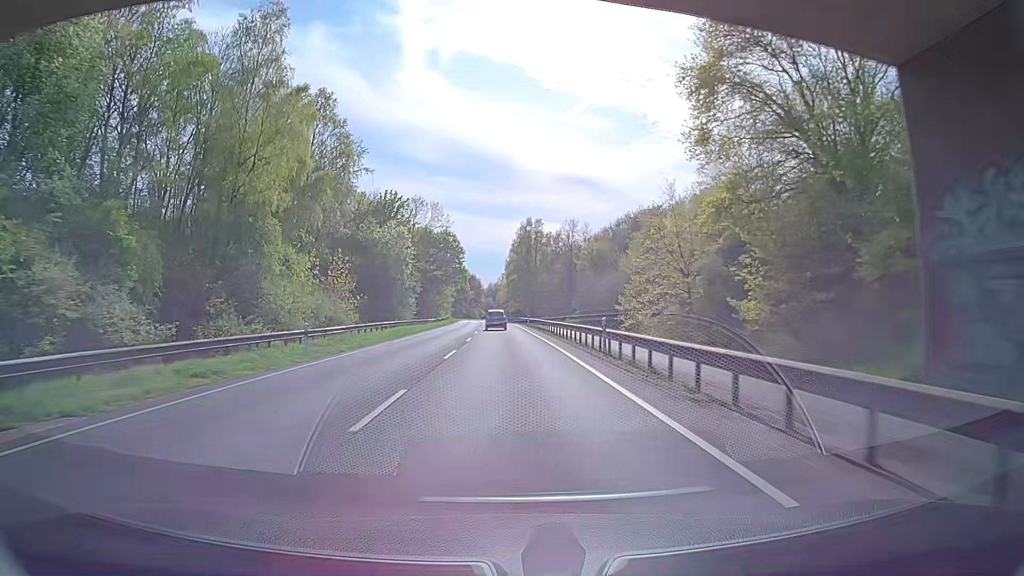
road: primary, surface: asphalt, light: Day
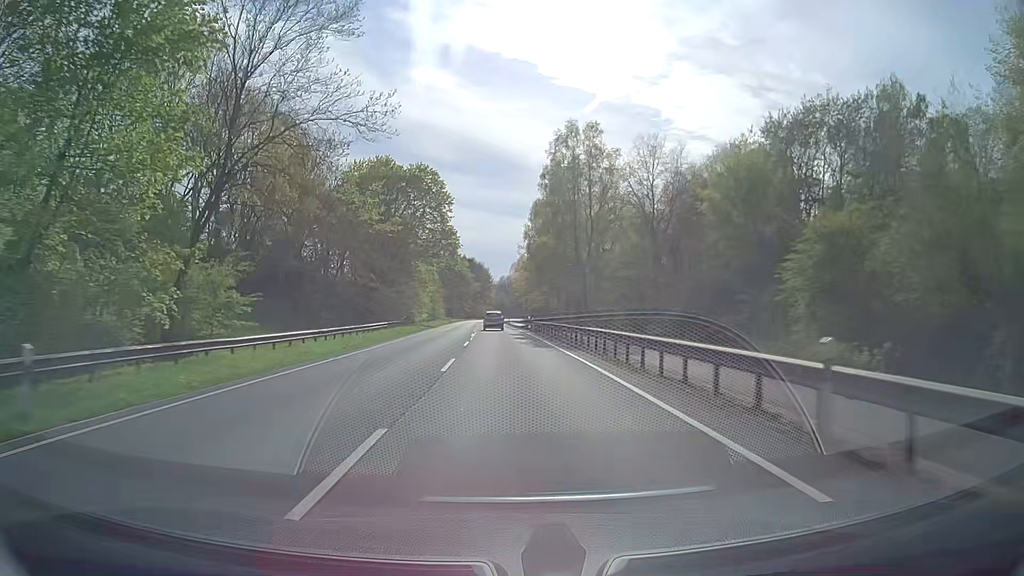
(-0.8, +64.4) m; -1°
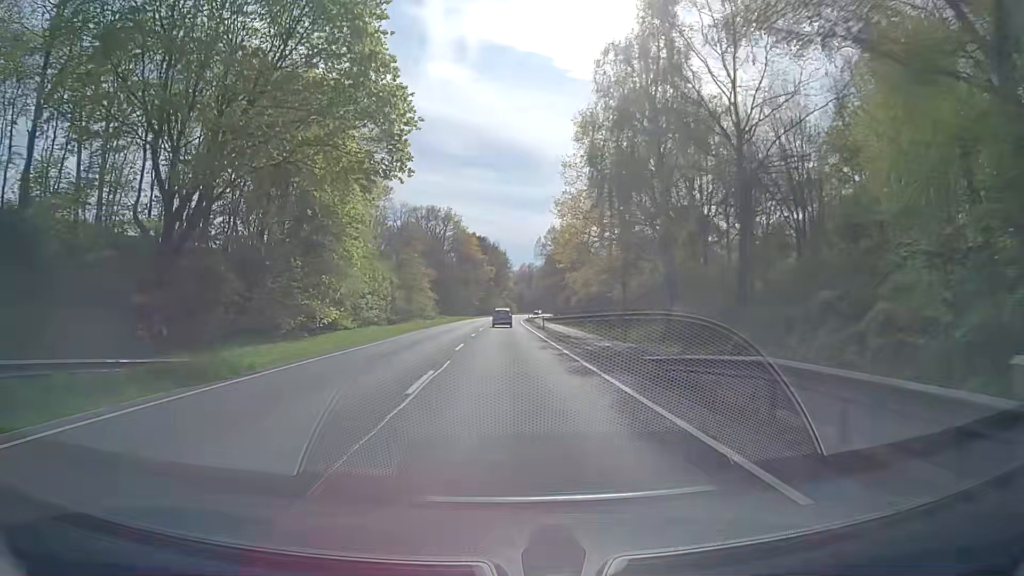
(-0.6, +53.3) m; -1°
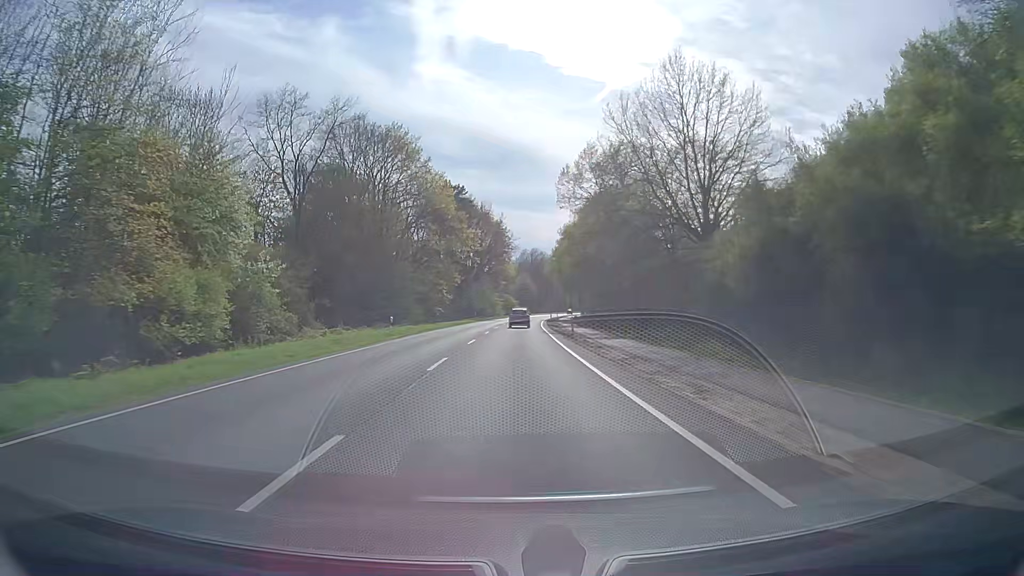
(-0.1, +68.4) m; 0°
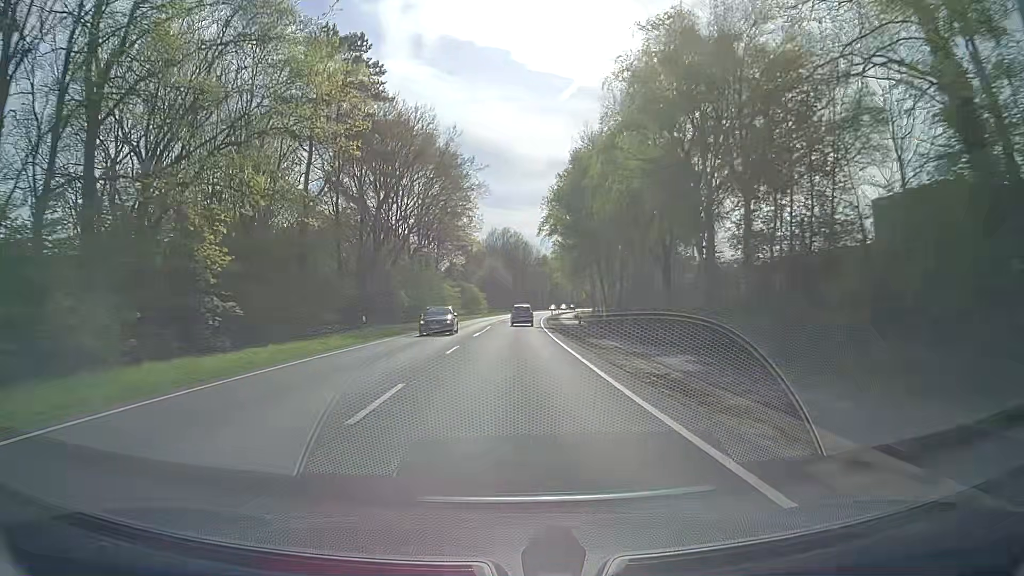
(+1.2, +55.7) m; +3°
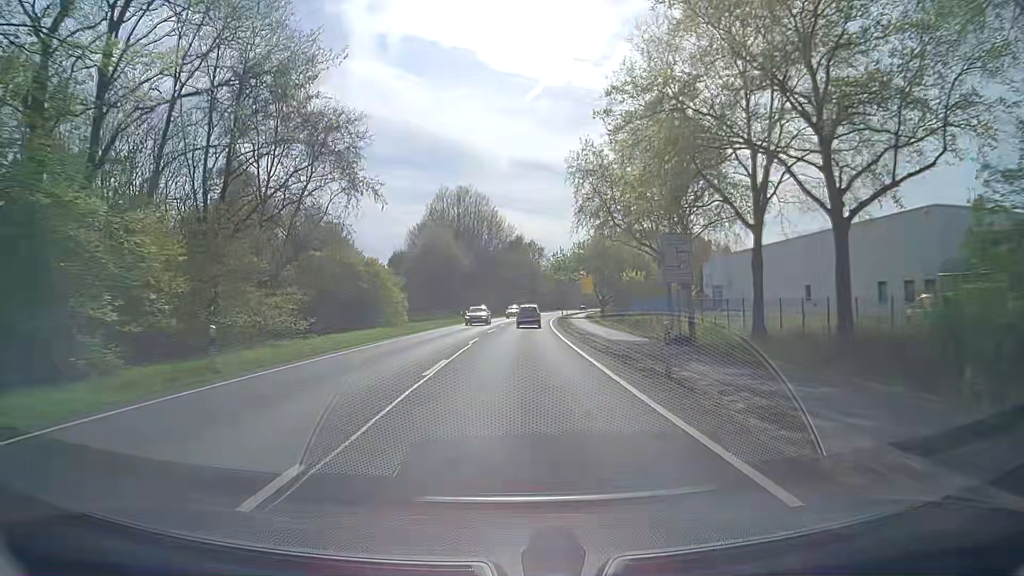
(+1.4, +66.1) m; +3°
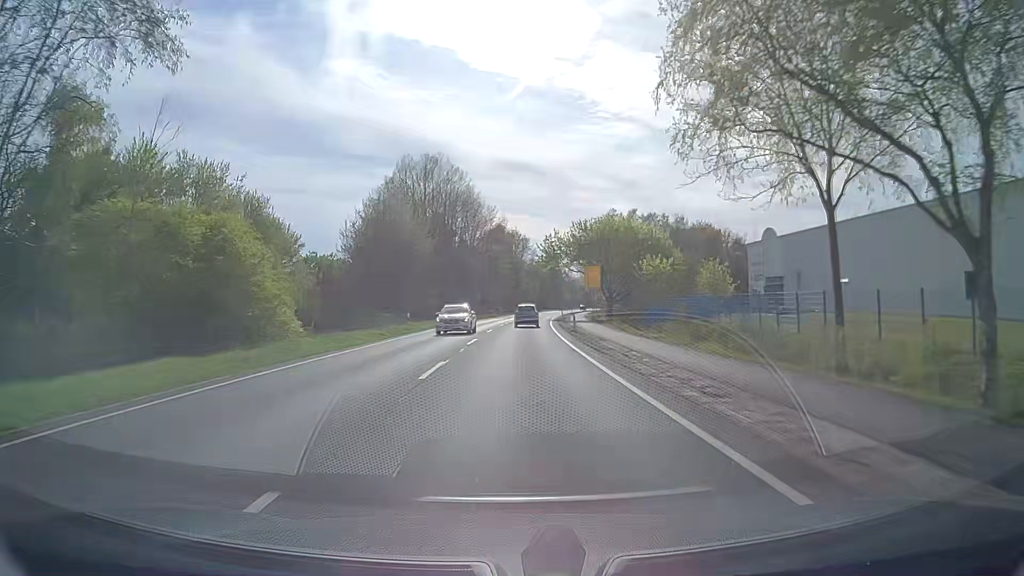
(+0.2, +24.7) m; +2°
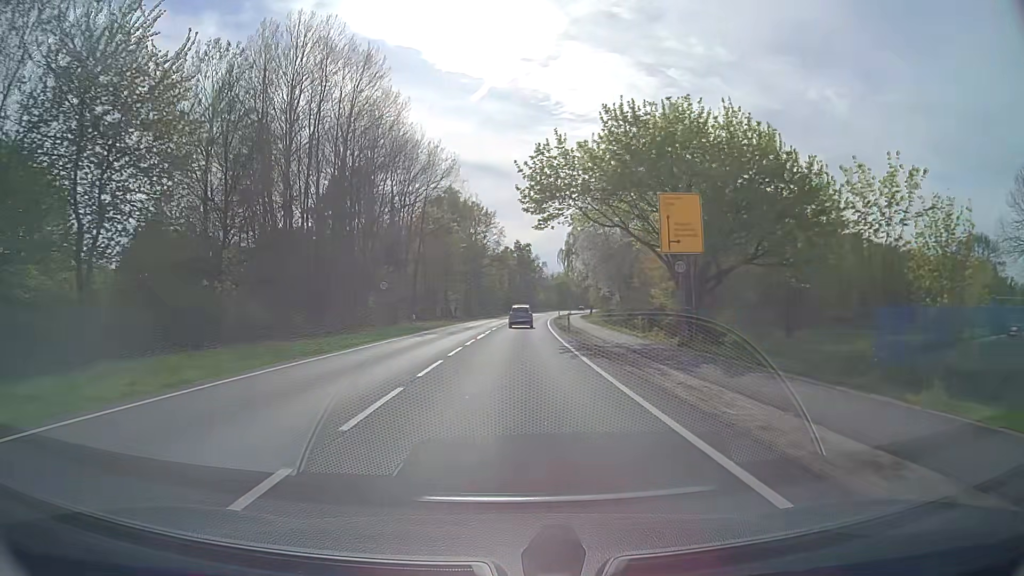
(+1.1, +47.4) m; +3°
(0, +10) (0, +20) (0, +30) (+1, +40) (+1, +50) (+2, +60) (+3, +70) (+3, +80) (+4, +90) (+5, +100) m
